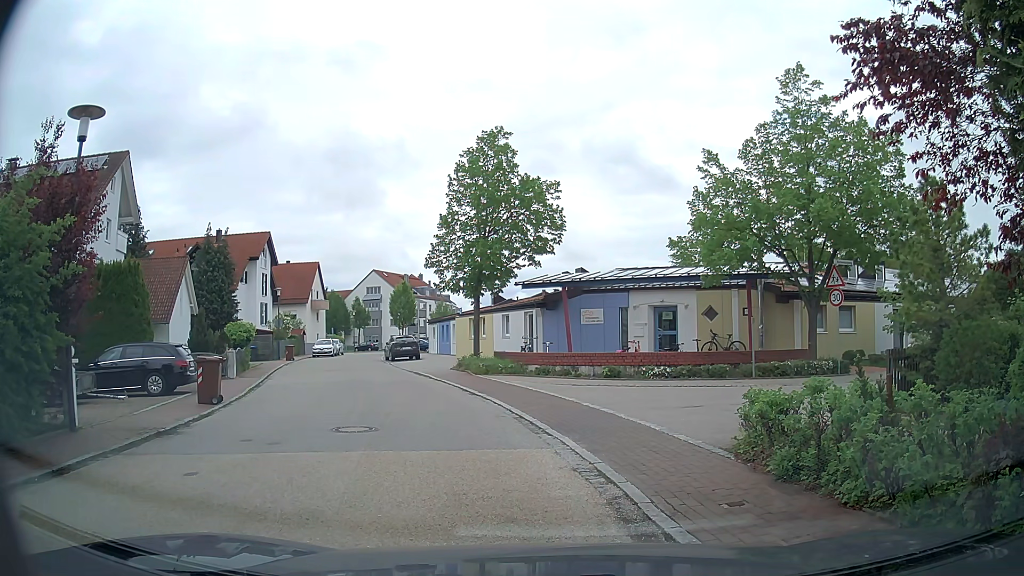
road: residential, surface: asphalt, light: Day
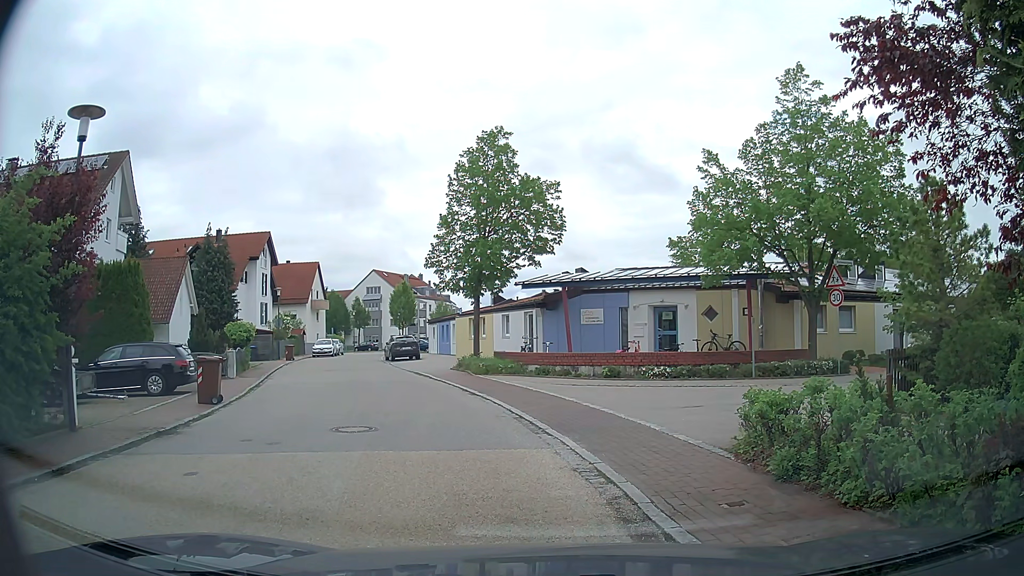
(0.0, 0.0) m; 0°
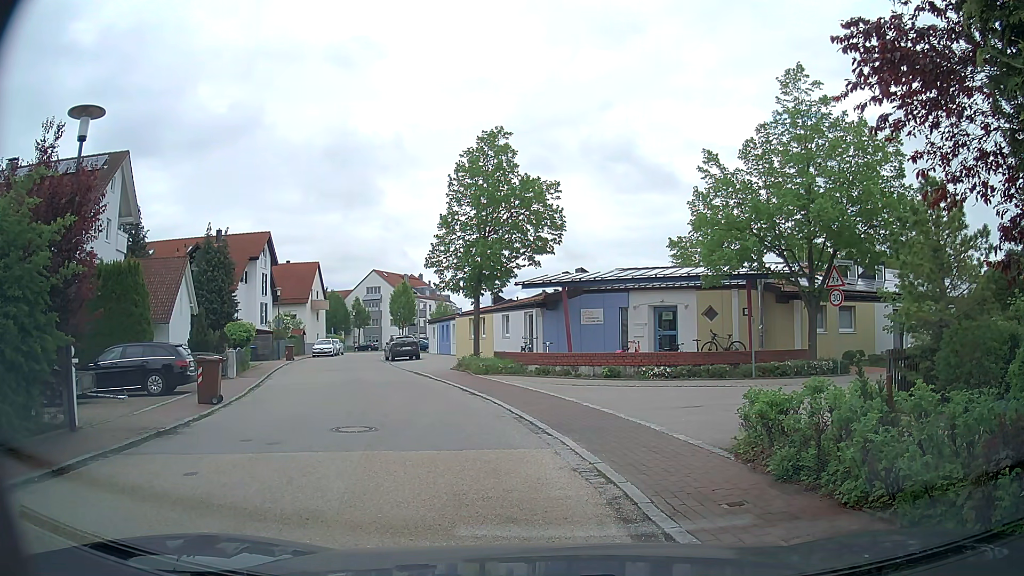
(0.0, 0.0) m; 0°
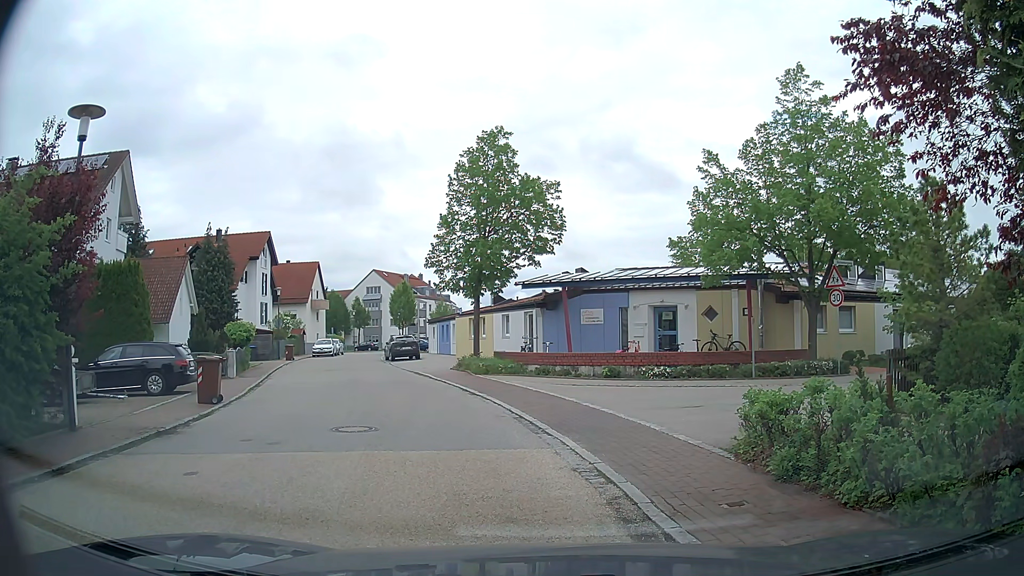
(0.0, 0.0) m; 0°
